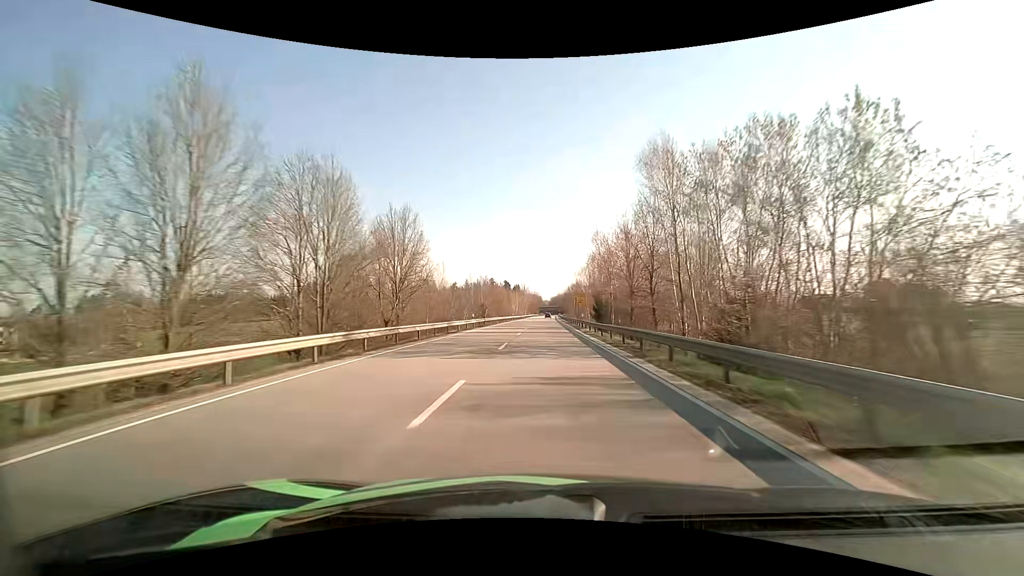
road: primary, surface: asphalt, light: Day
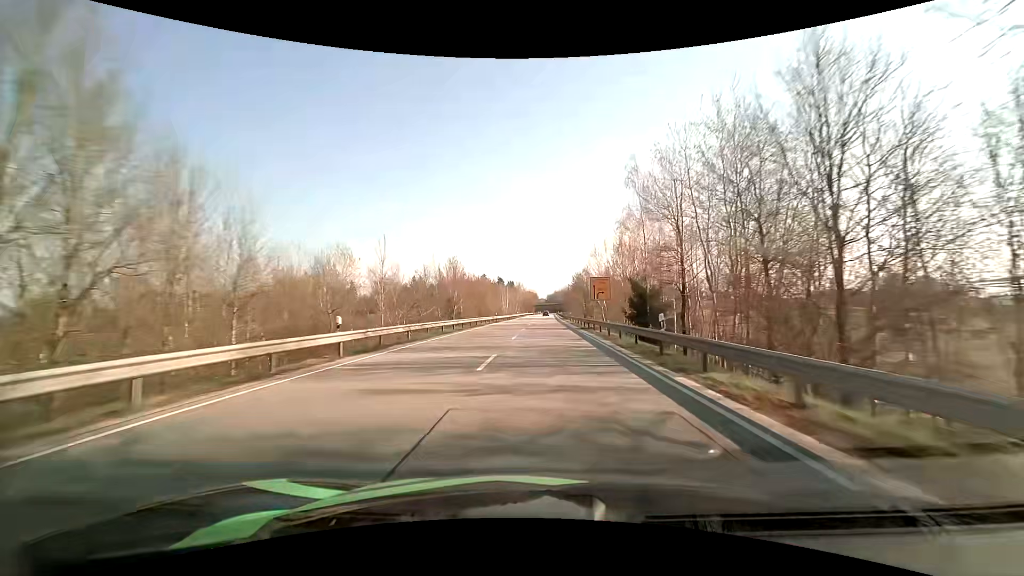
(+0.1, +30.6) m; +1°
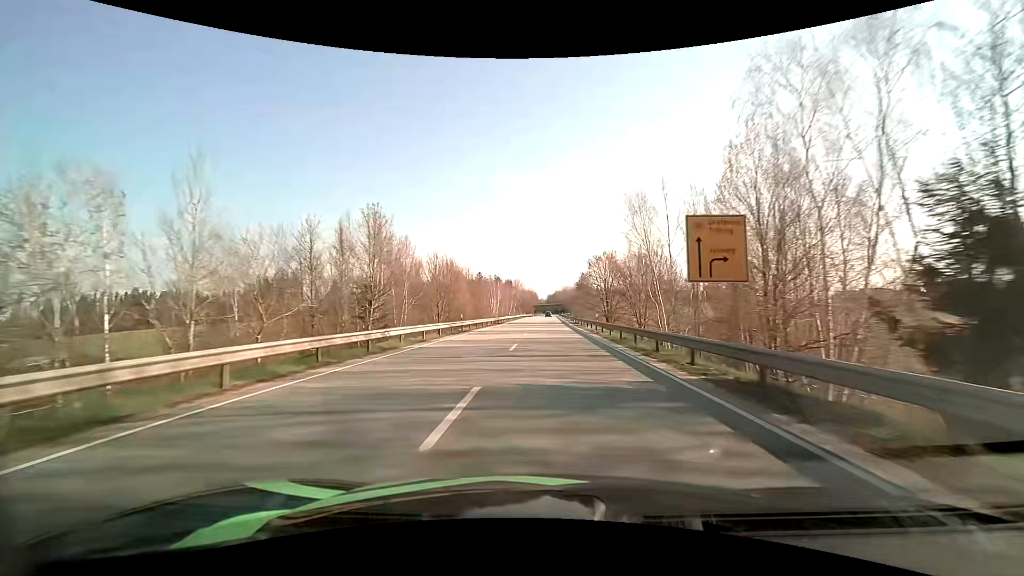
(-0.1, +30.4) m; 0°
(0, +10) (0, +20) (0, +30) (0, +40) (+1, +50) (+1, +60) (+1, +70) (+1, +80) (+2, +90) (+2, +100) m
